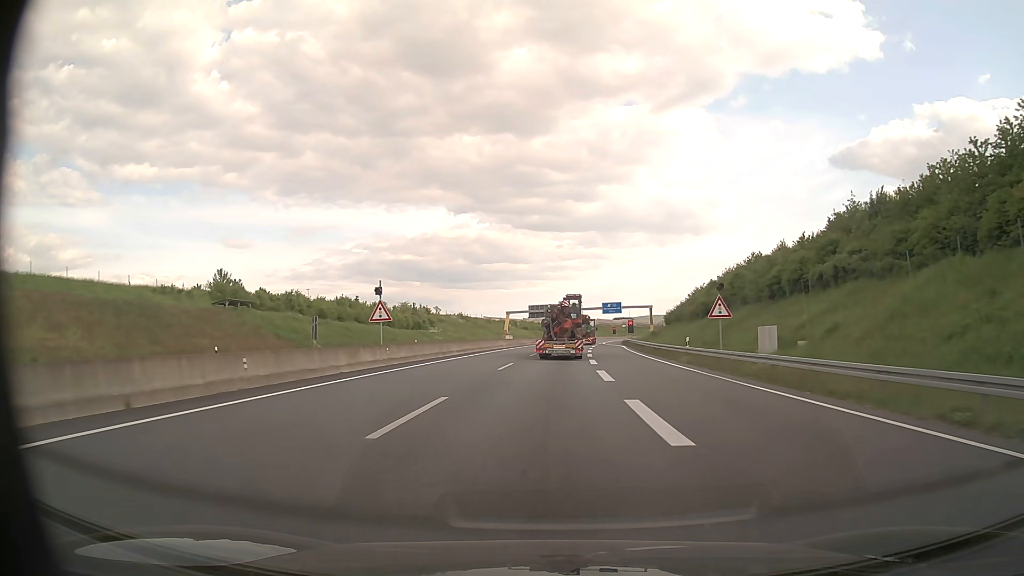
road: motorway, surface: asphalt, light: Day
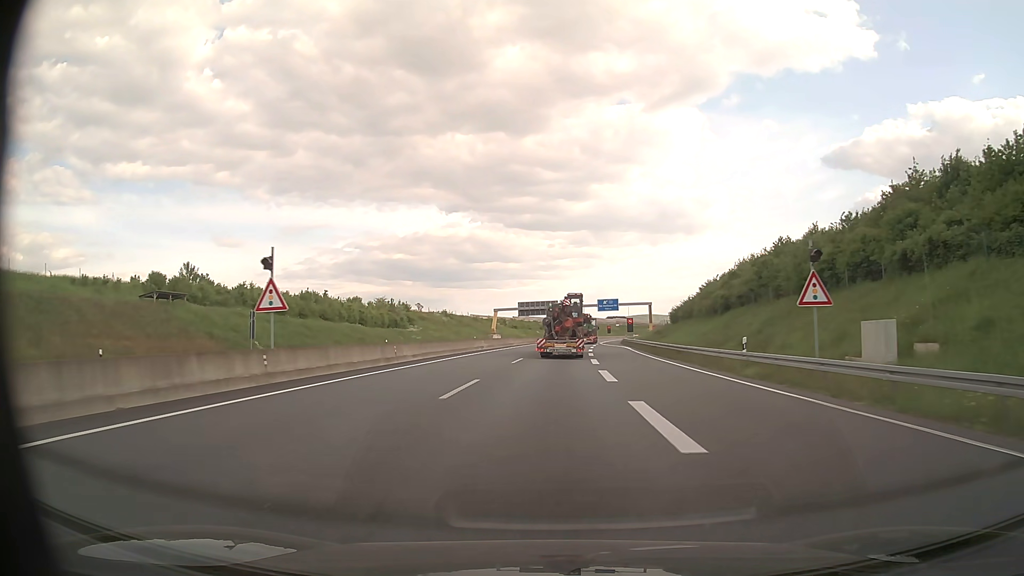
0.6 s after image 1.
(+0.1, +12.7) m; +1°
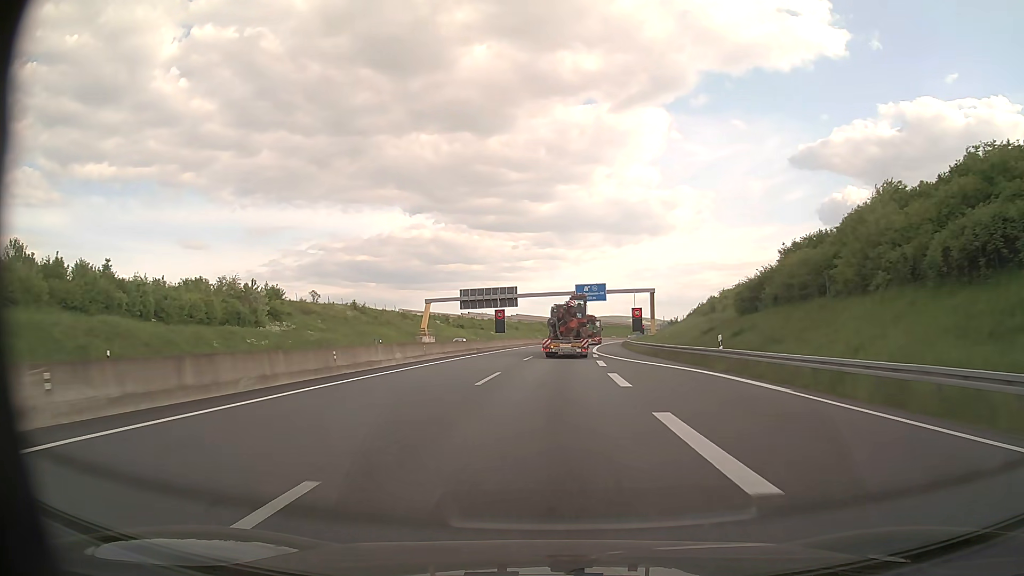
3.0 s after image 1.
(+1.3, +50.3) m; +3°
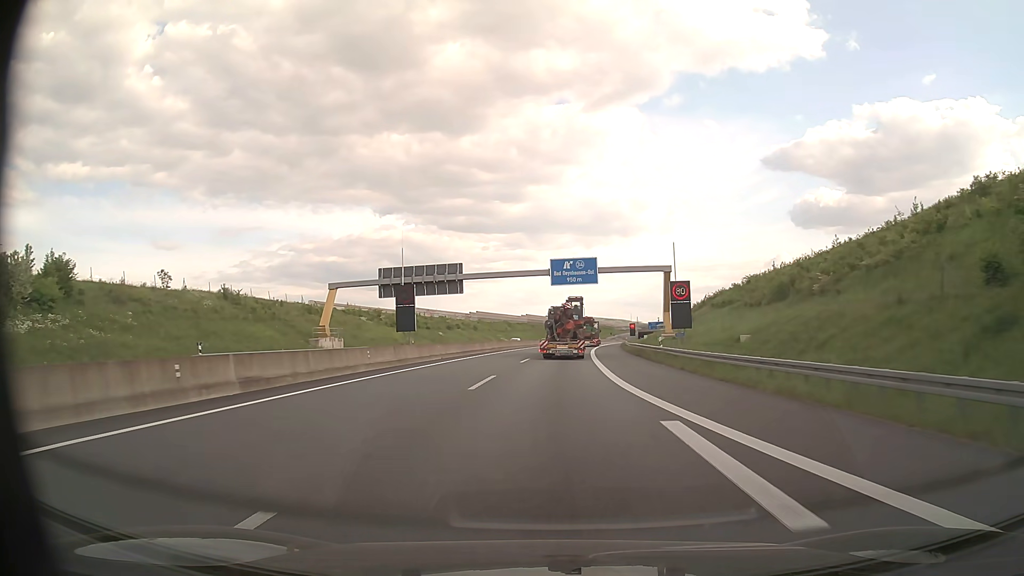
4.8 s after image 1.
(+0.9, +37.4) m; +3°
(0, +10) (0, +20) (0, +30) (+1, +40) (+1, +50) (+2, +60) (+3, +70) (+4, +80) (+5, +90) (+6, +100) m
